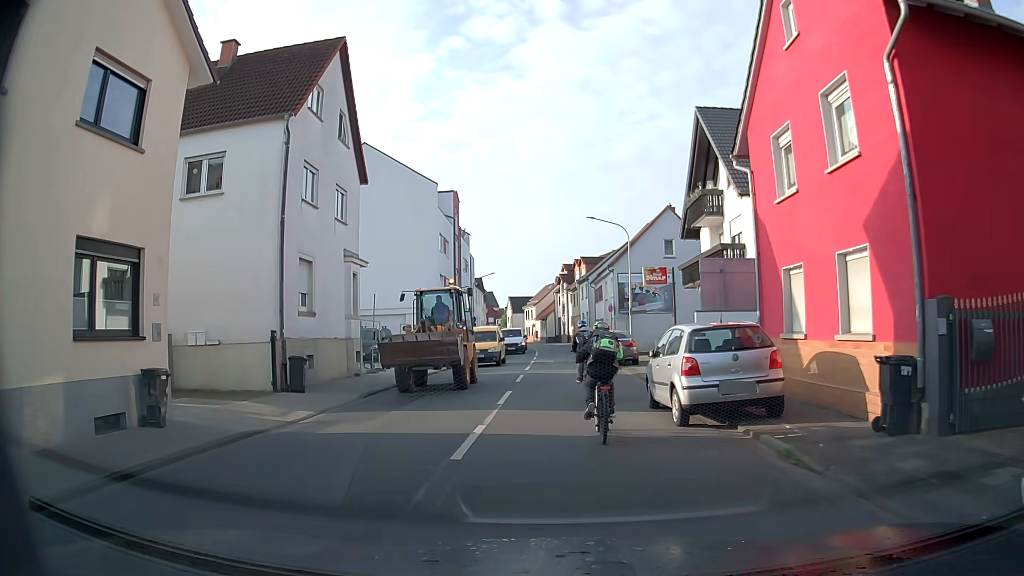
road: tertiary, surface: asphalt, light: Day
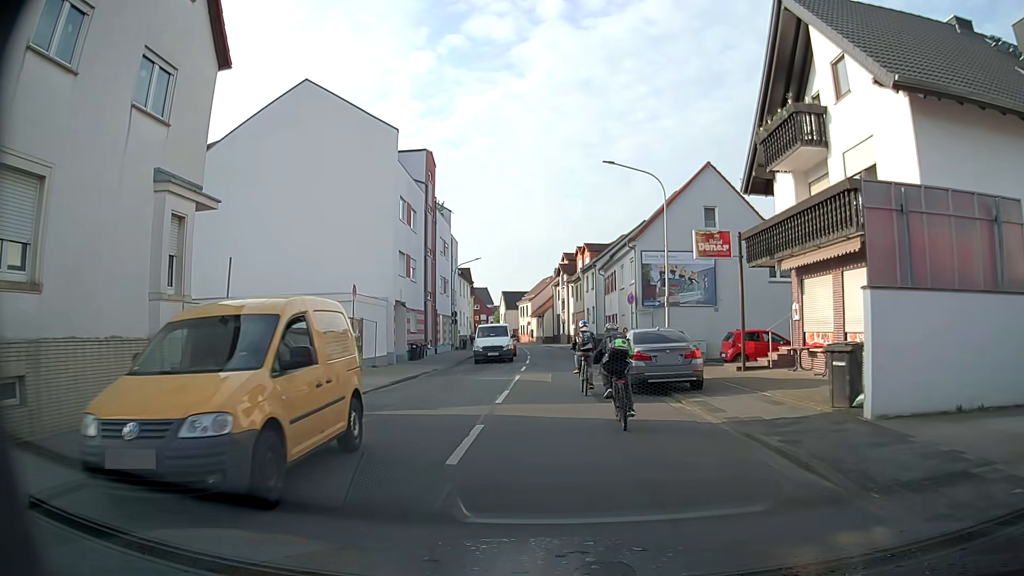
(+0.1, +12.4) m; +1°
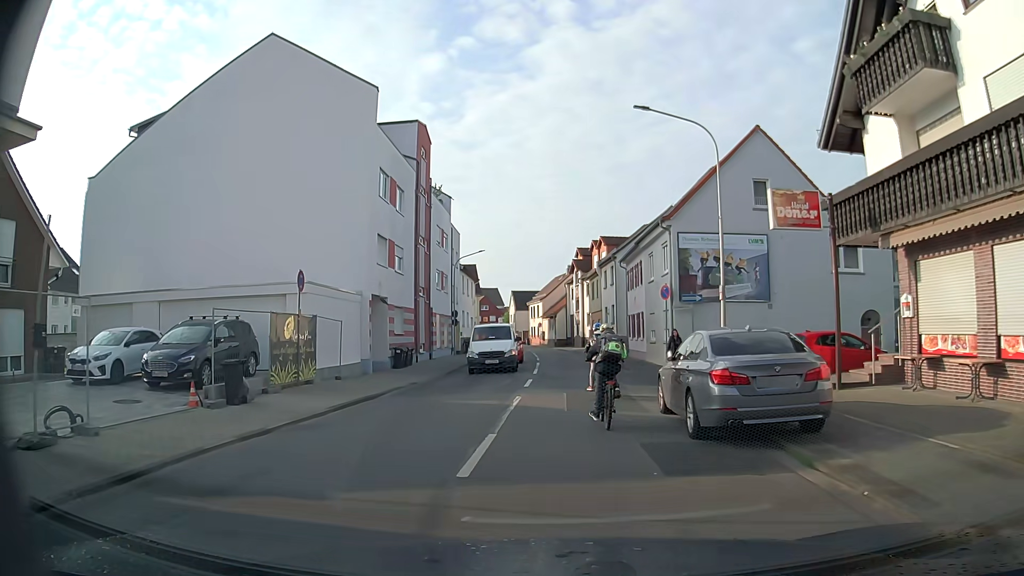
(-0.1, +6.7) m; -1°
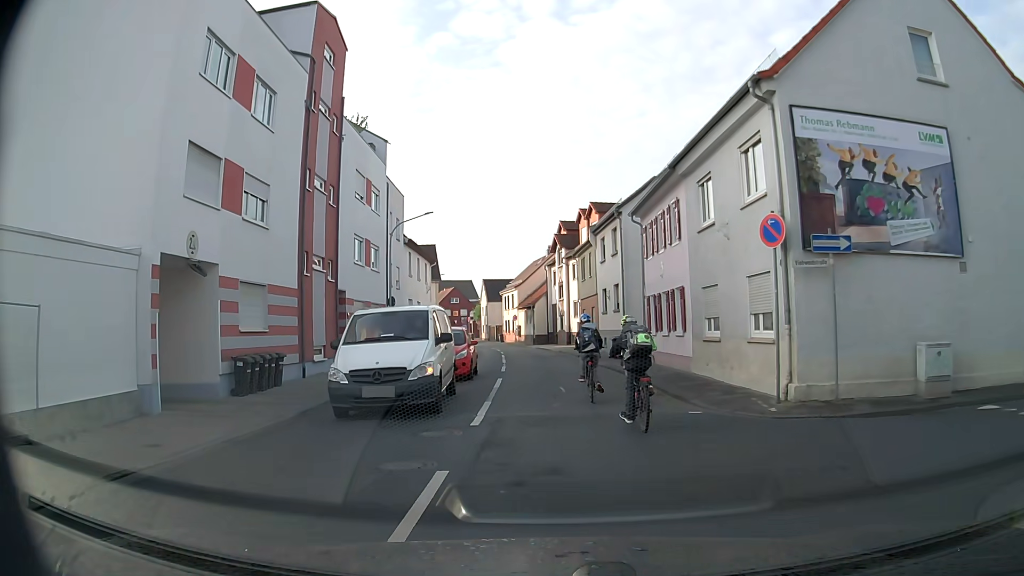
(+0.1, +14.6) m; +2°
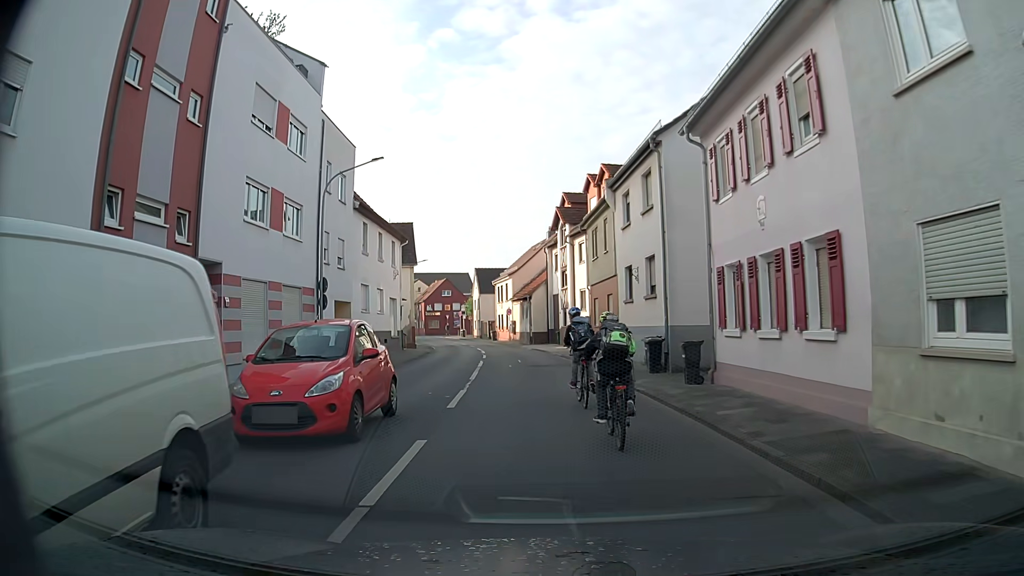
(-0.1, +10.9) m; -2°
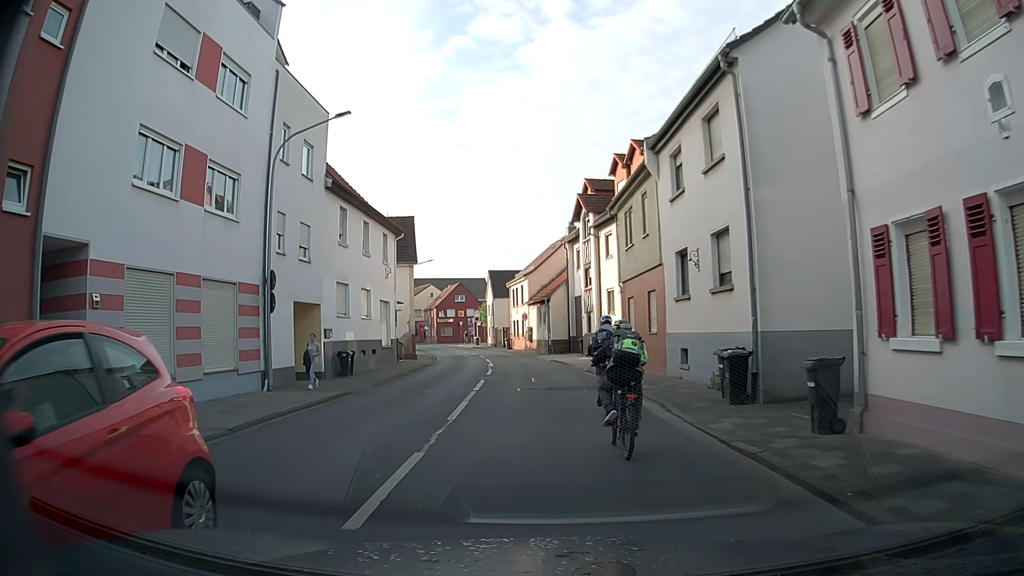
(0.0, +6.4) m; -1°
(0, +10) (0, +20) (-1, +30) (-2, +40) (-4, +50) (-6, +59) (-9, +69) (-11, +79) (-15, +88) (-19, +97) m
